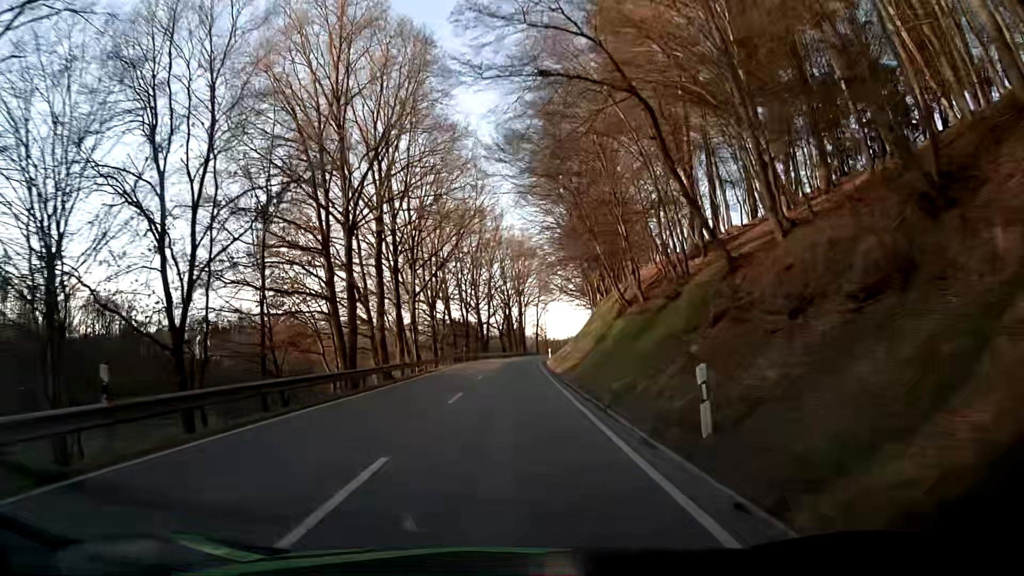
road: secondary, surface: asphalt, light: Day
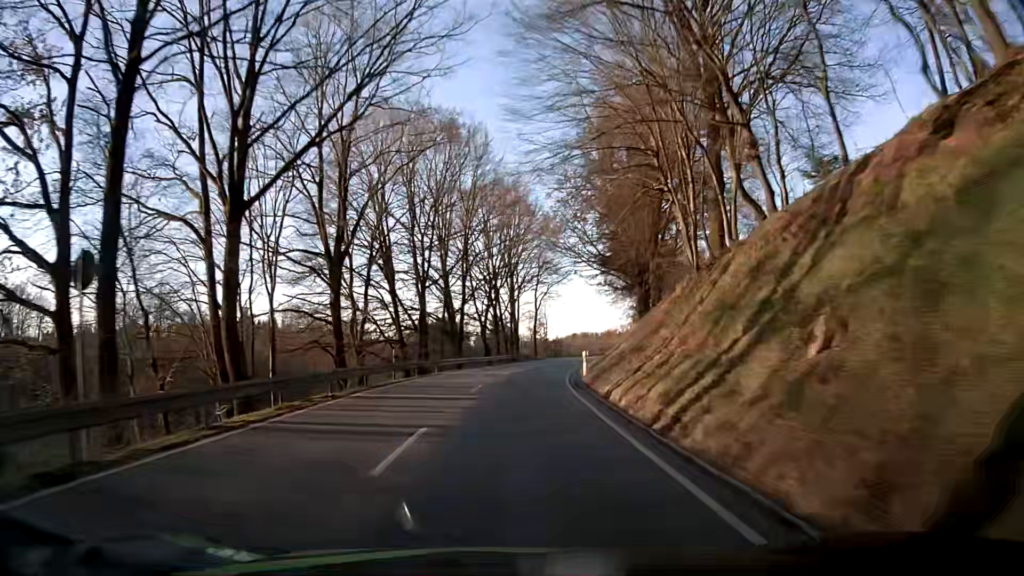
(0.0, +33.5) m; +1°
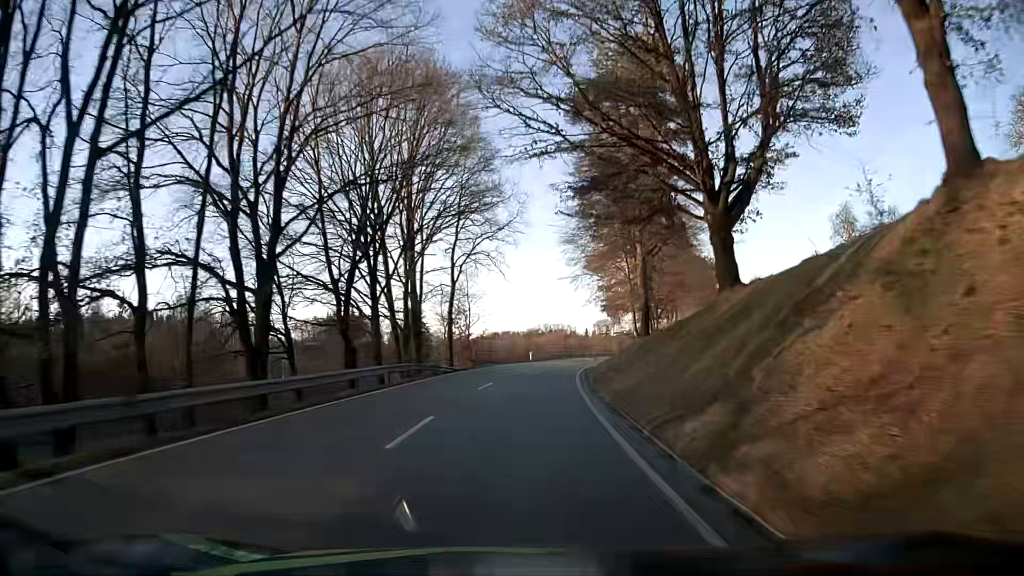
(+1.4, +34.1) m; +6°
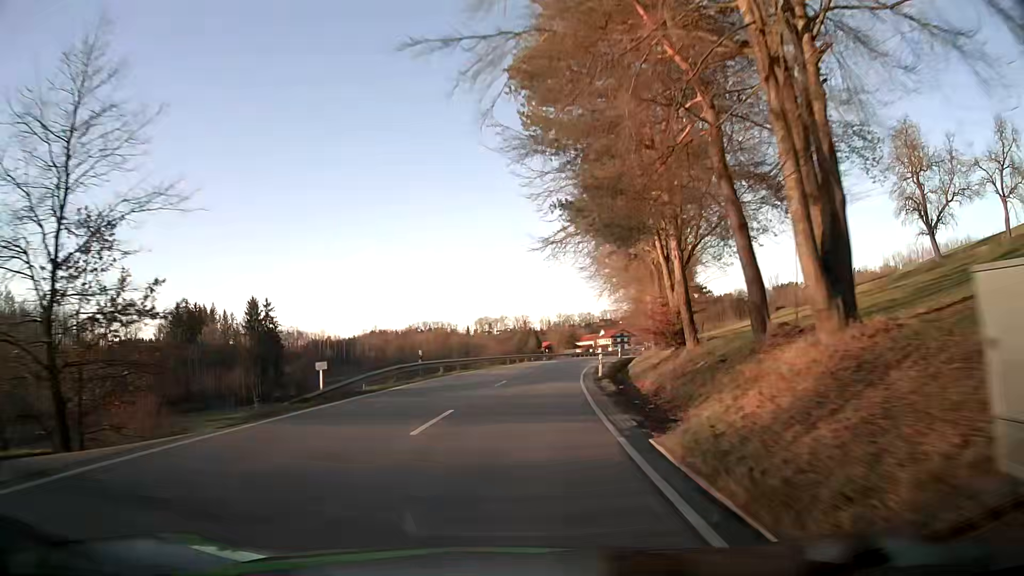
(+3.9, +46.2) m; +10°
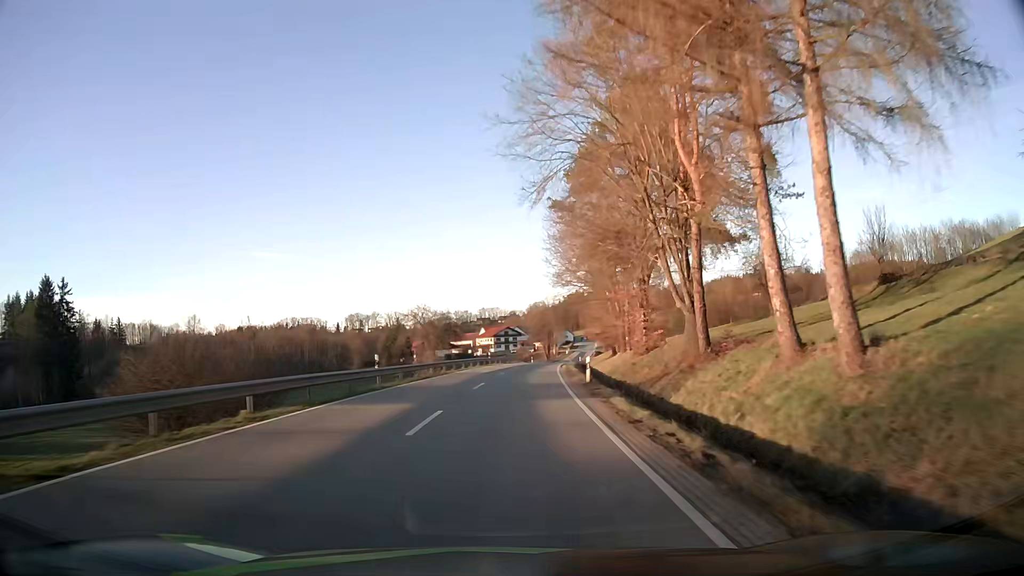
(+4.7, +47.6) m; +11°
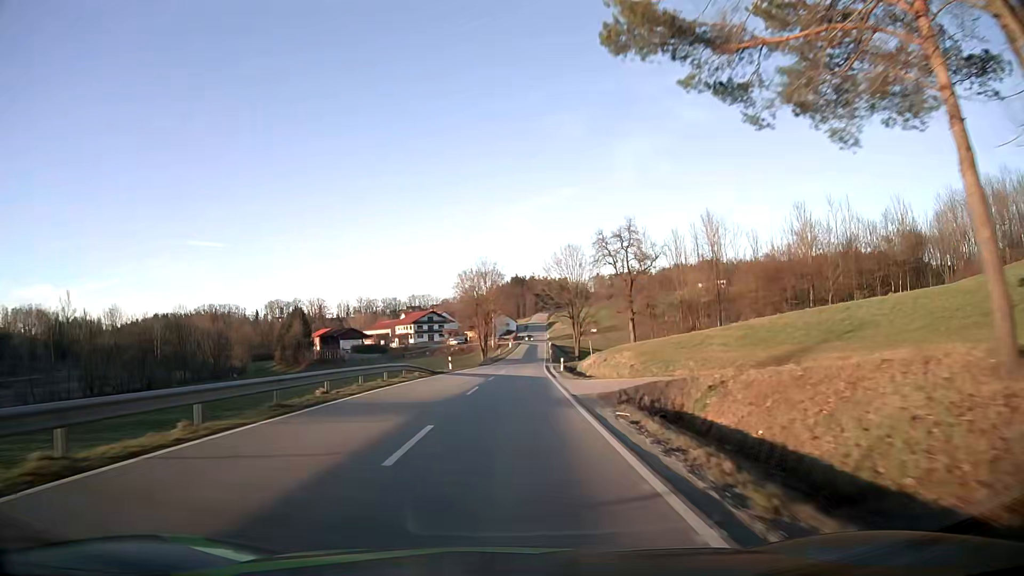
(+3.9, +62.6) m; +5°
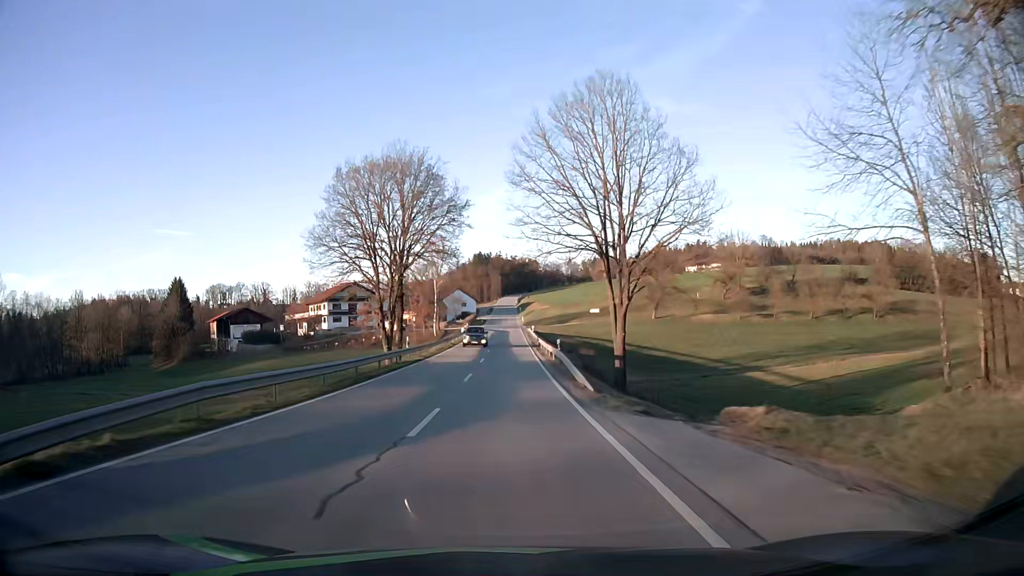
(+2.8, +65.9) m; +3°
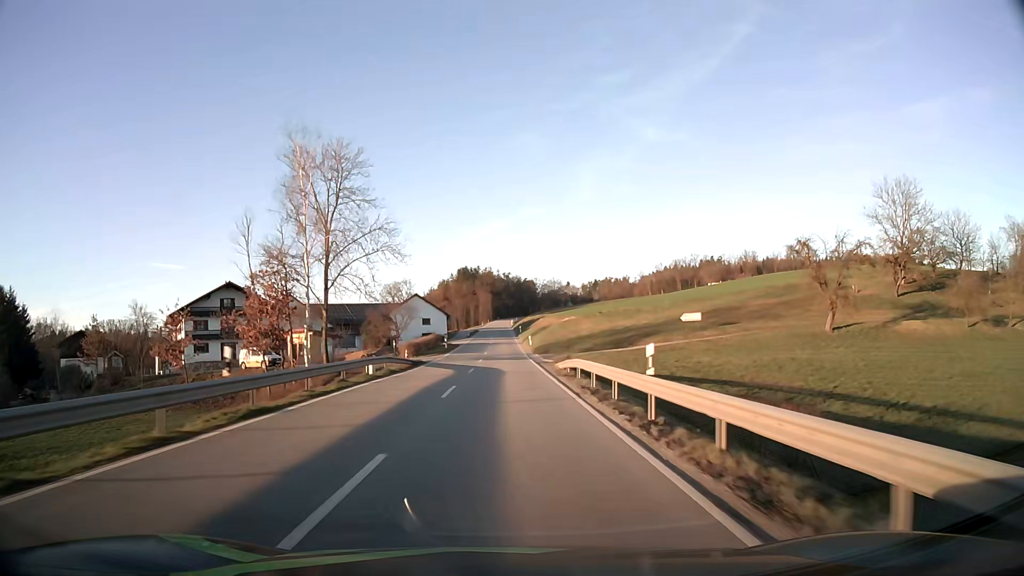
(+0.6, +65.9) m; +1°
(0, +10) (0, +20) (0, +30) (0, +40) (0, +50) (0, +60) (0, +70) (0, +80) (0, +90) (0, +100) m
